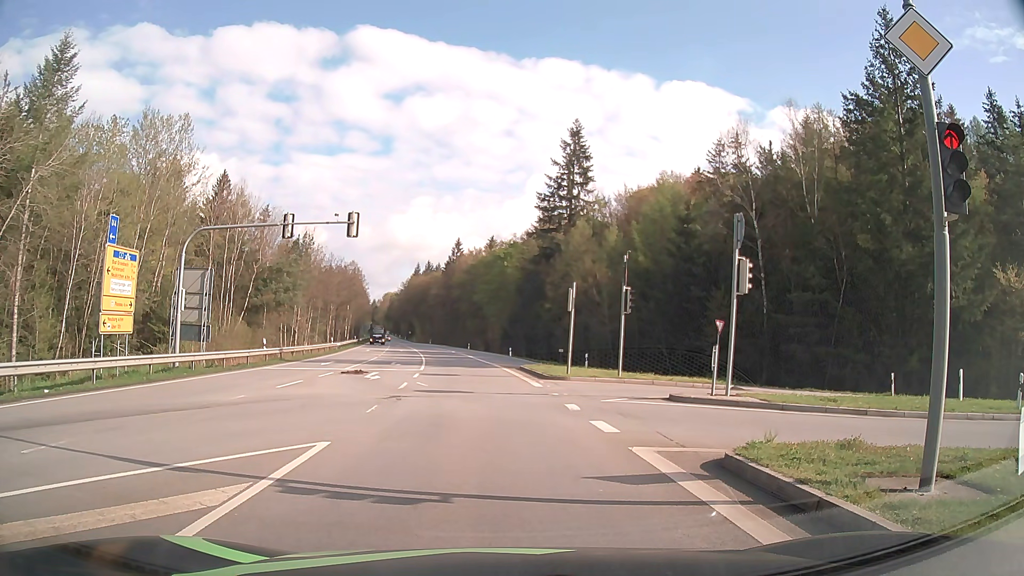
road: secondary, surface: asphalt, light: Day
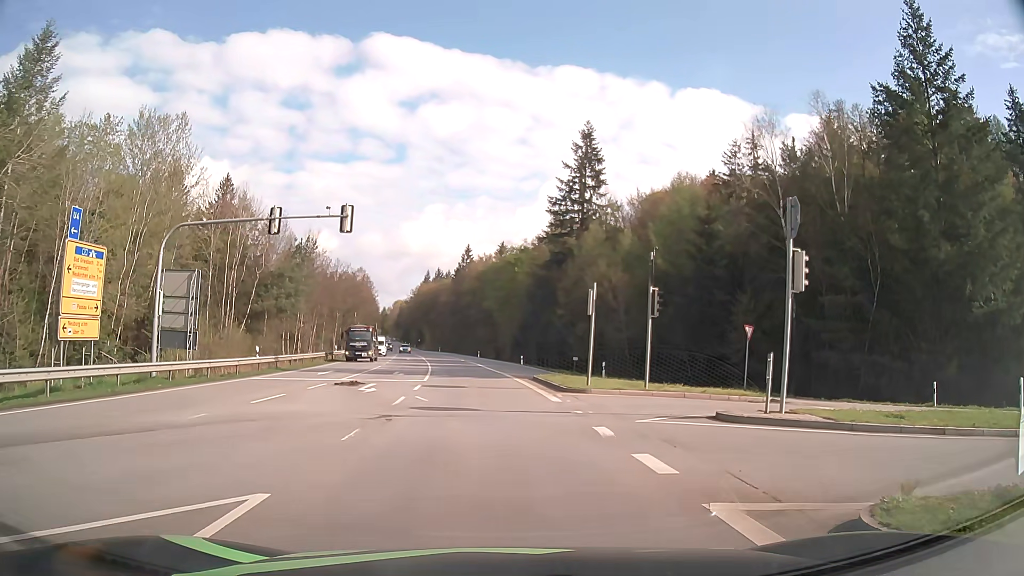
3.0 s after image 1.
(0.0, +3.1) m; -1°
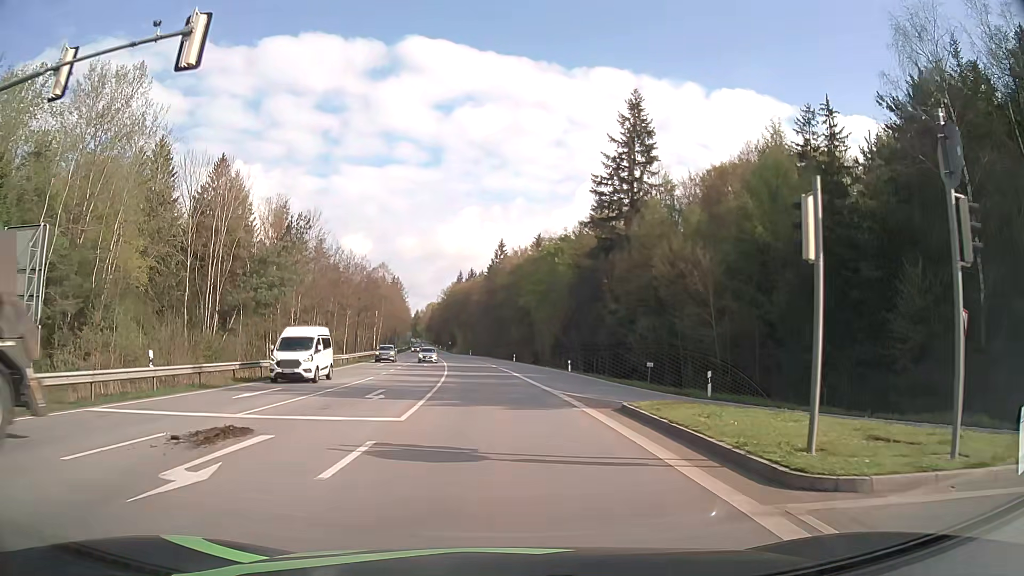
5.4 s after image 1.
(-0.5, +15.3) m; -3°
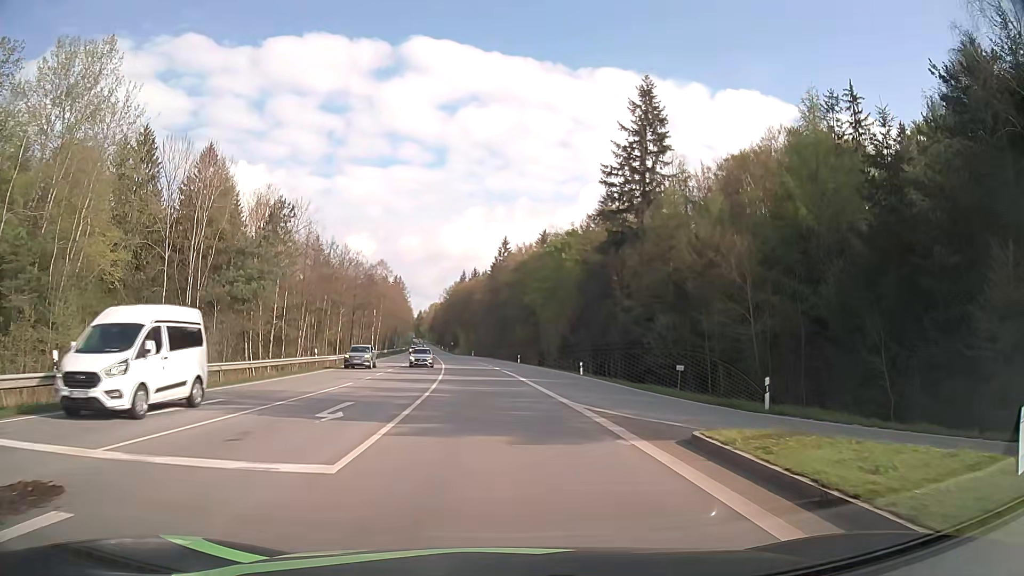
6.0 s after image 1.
(0.0, +5.7) m; 0°
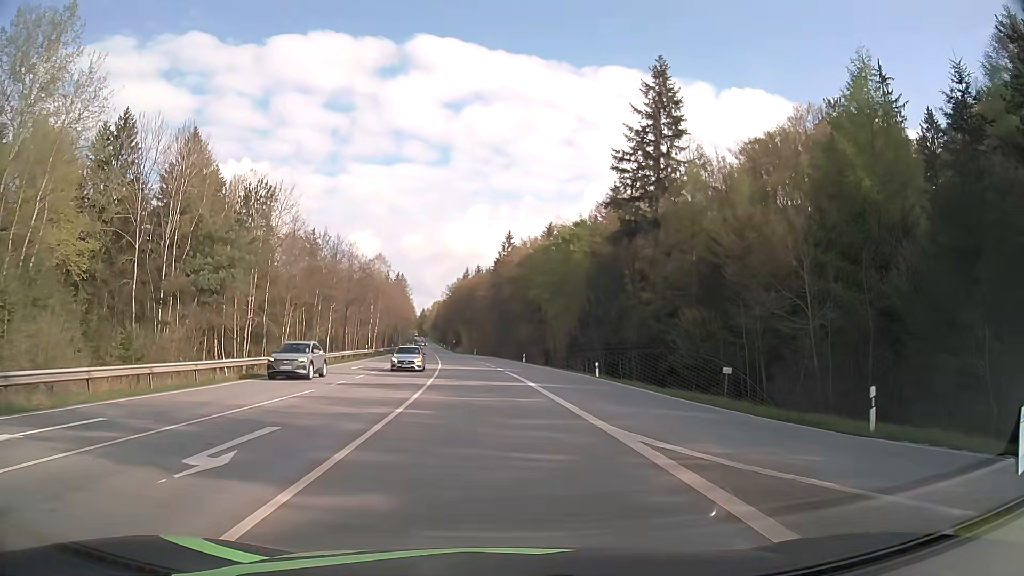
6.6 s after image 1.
(0.0, +6.4) m; 0°
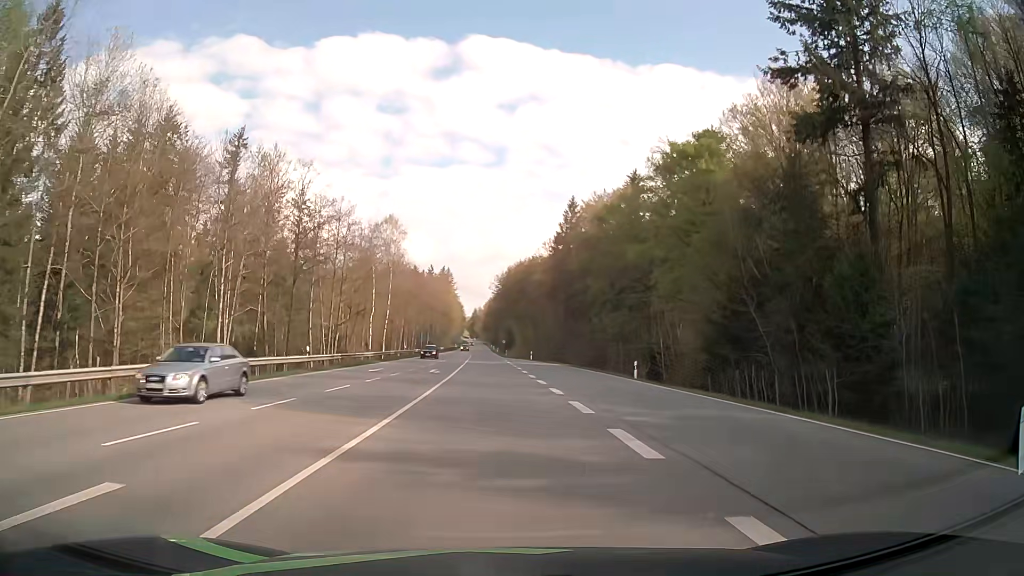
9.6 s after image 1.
(-1.9, +41.1) m; -5°
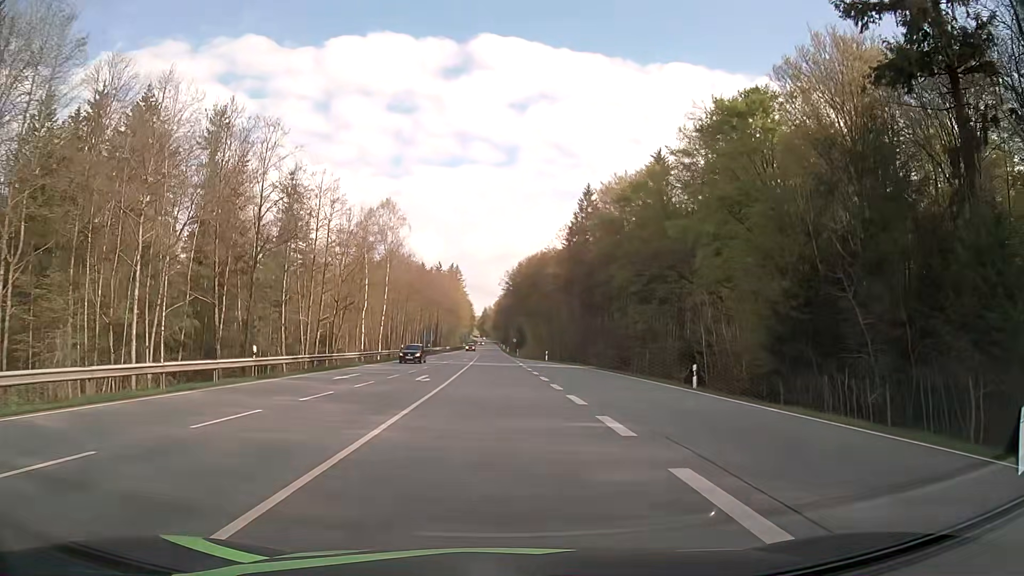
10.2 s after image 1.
(-0.1, +9.9) m; -1°
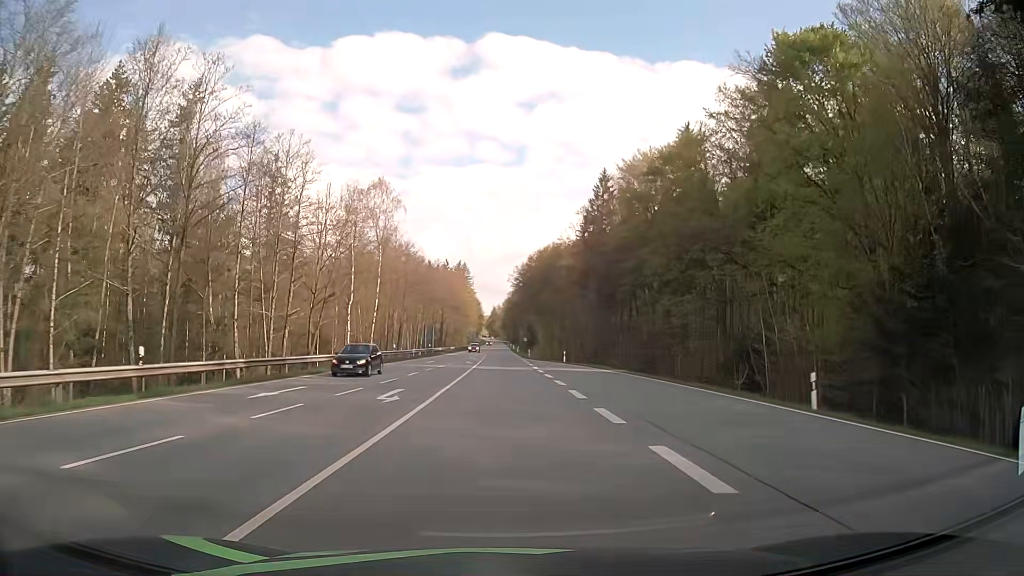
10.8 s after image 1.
(-0.1, +10.3) m; -1°
